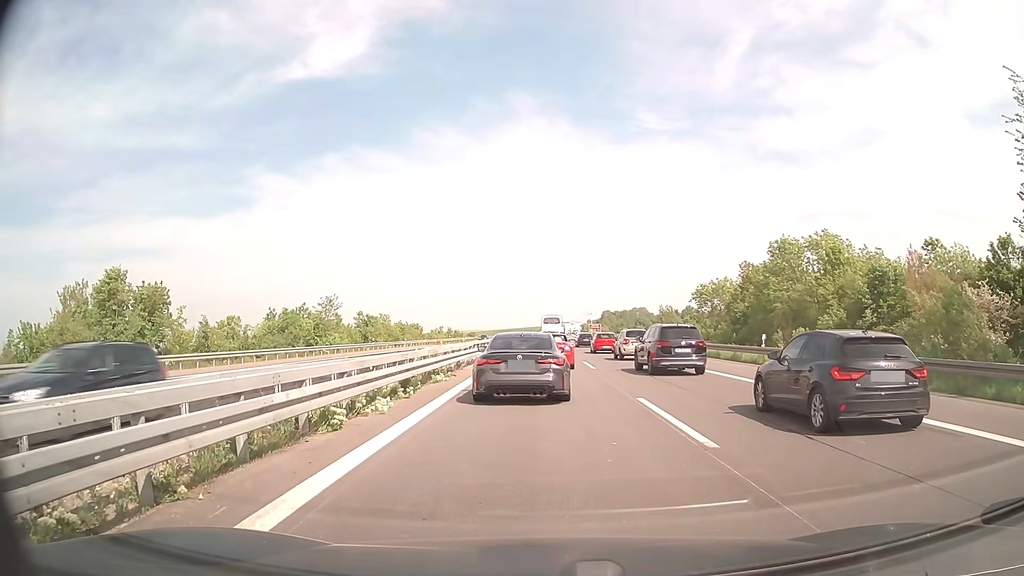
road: motorway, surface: concrete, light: Day
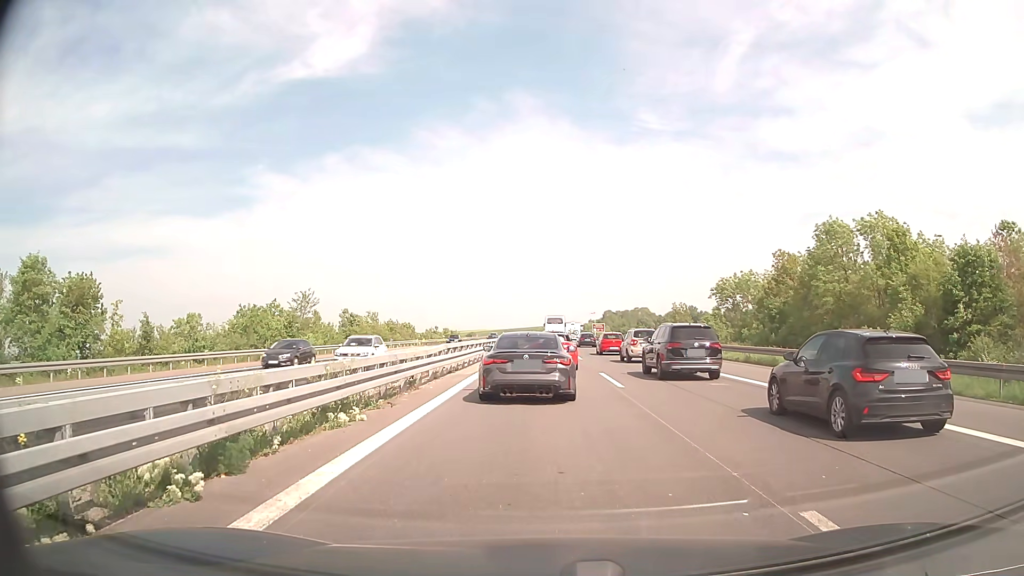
(0.0, +9.1) m; 0°
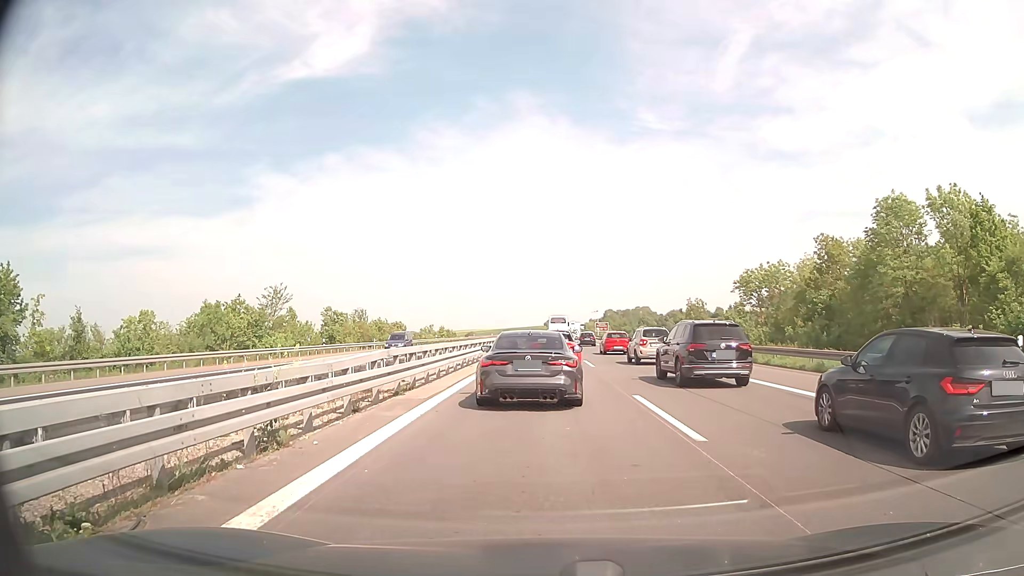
(0.0, +8.6) m; 0°
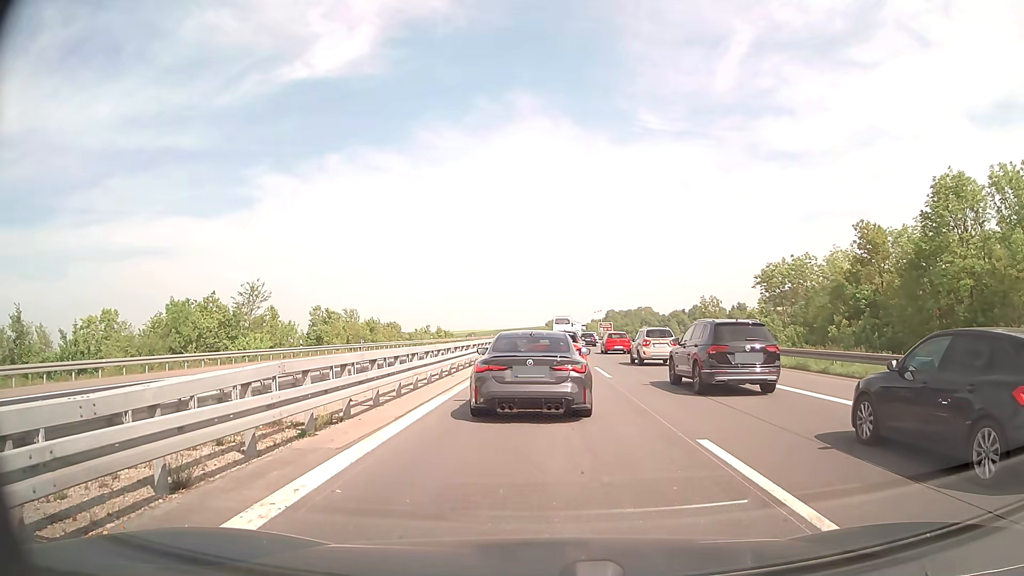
(0.0, +5.9) m; 0°
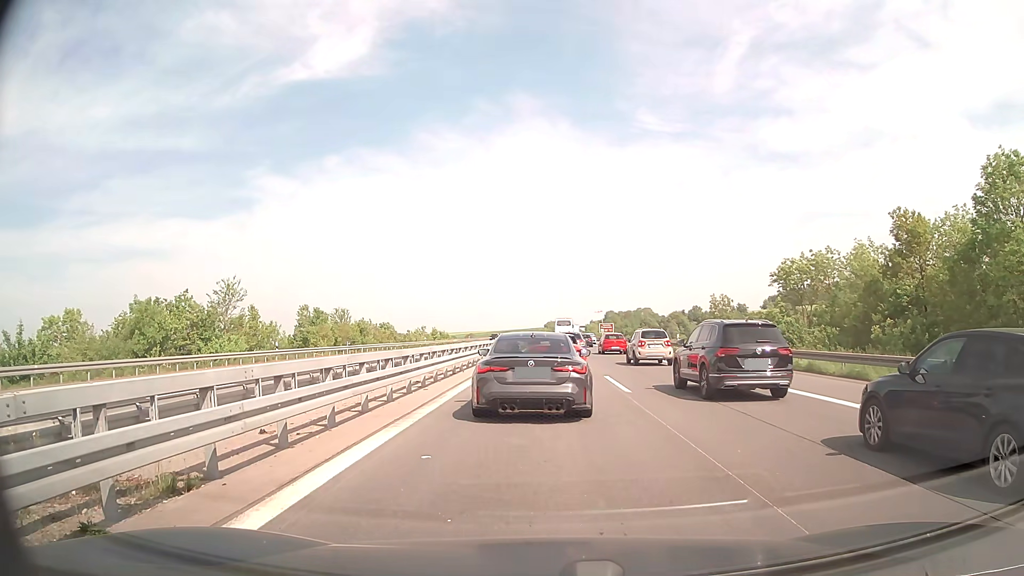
(0.0, +4.8) m; 0°
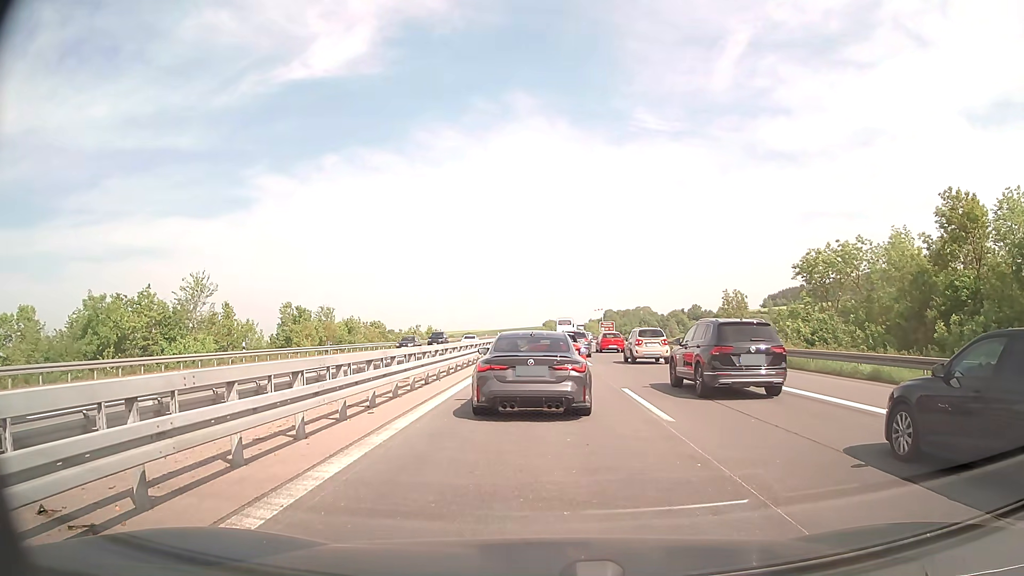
(0.0, +5.4) m; +1°
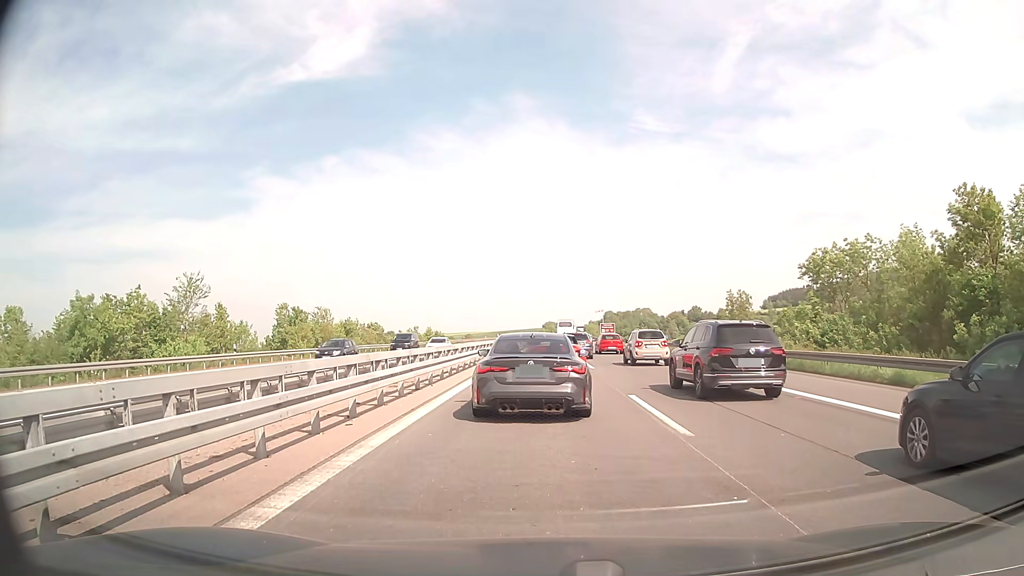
(0.0, +1.4) m; 0°
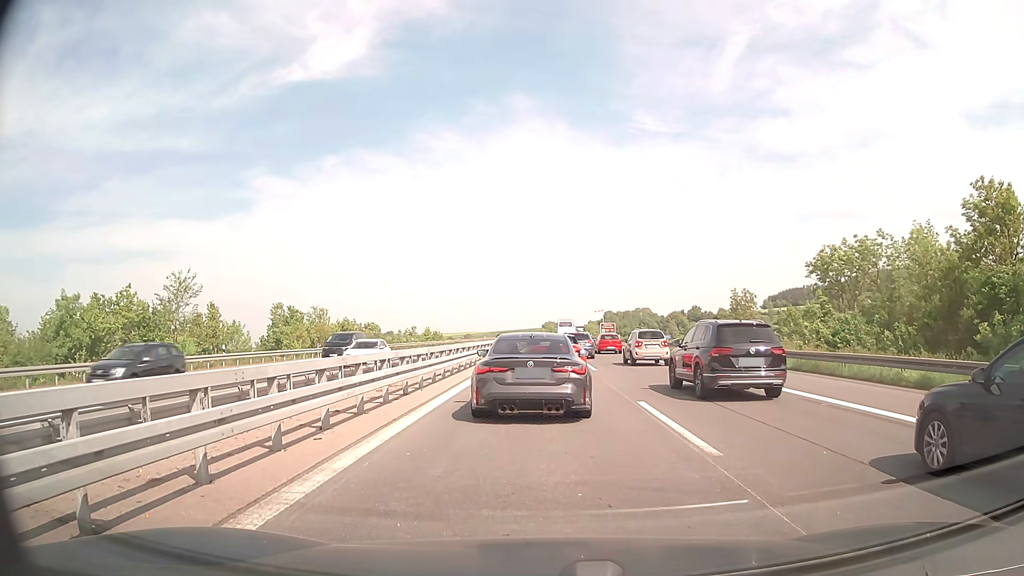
(0.0, +1.5) m; 0°
(0, +10) (0, +20) (0, +30) (0, +40) (+1, +50) (+1, +60) (+1, +70) (+2, +80) (+2, +90) (+2, +100) m
